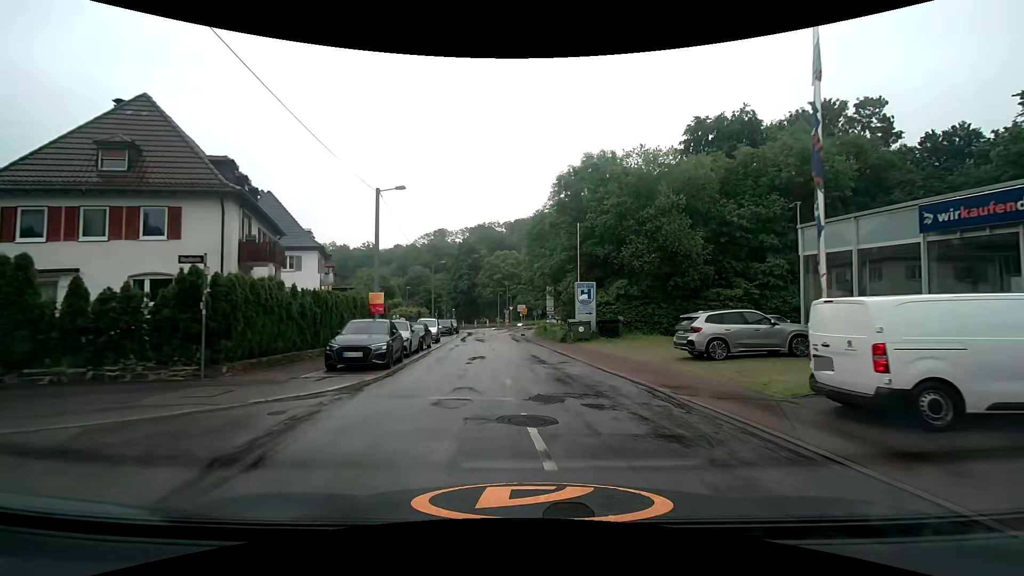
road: tertiary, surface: asphalt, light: Day
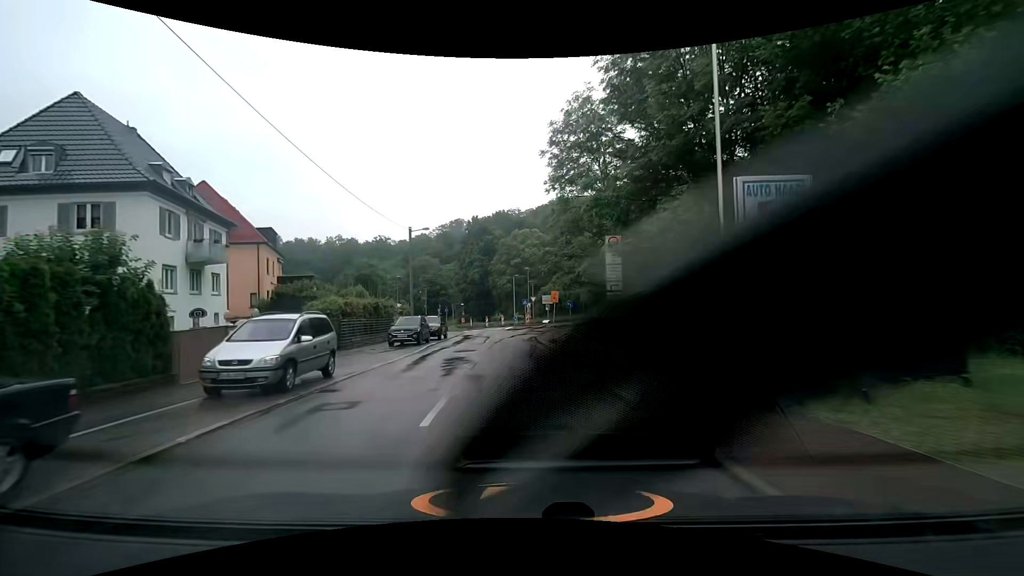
(-0.4, +22.9) m; -3°
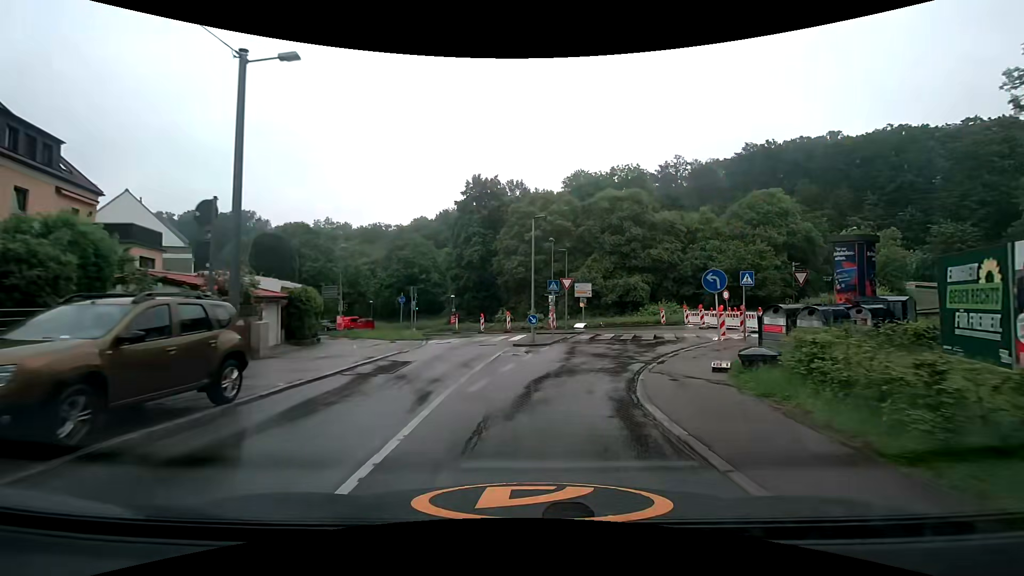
(-1.1, +27.8) m; -1°
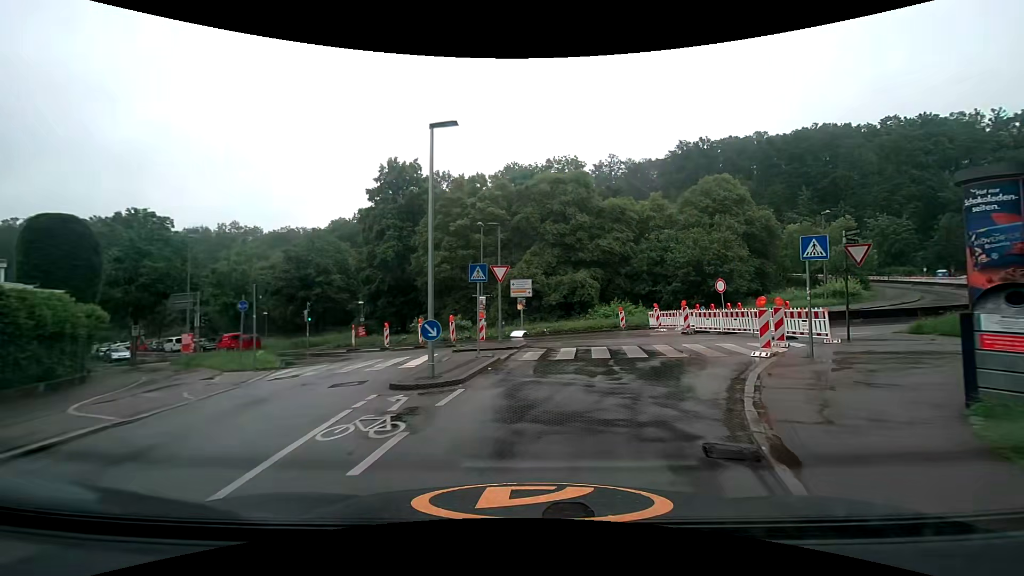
(+0.4, +10.2) m; +7°
